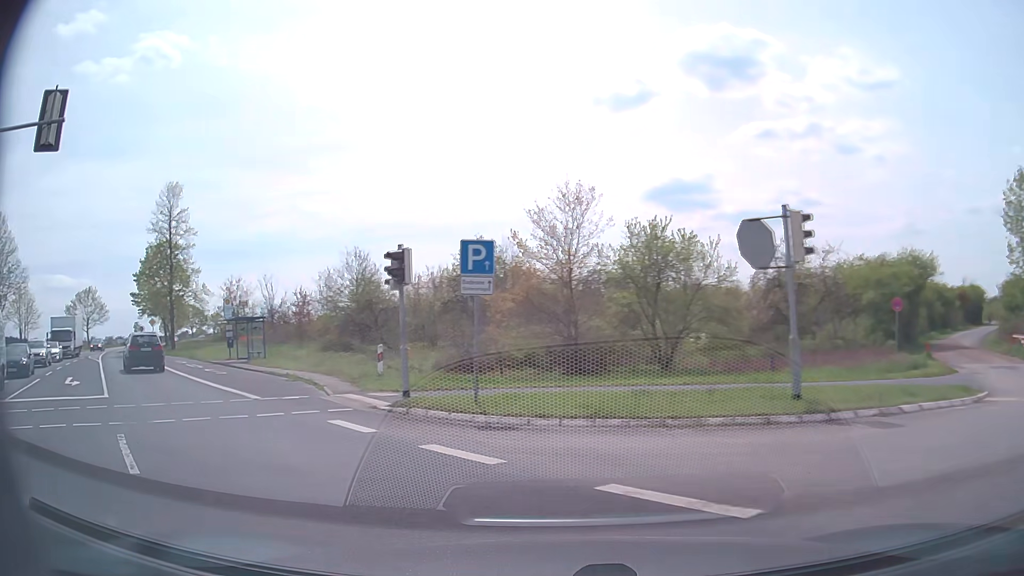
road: secondary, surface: asphalt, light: Day
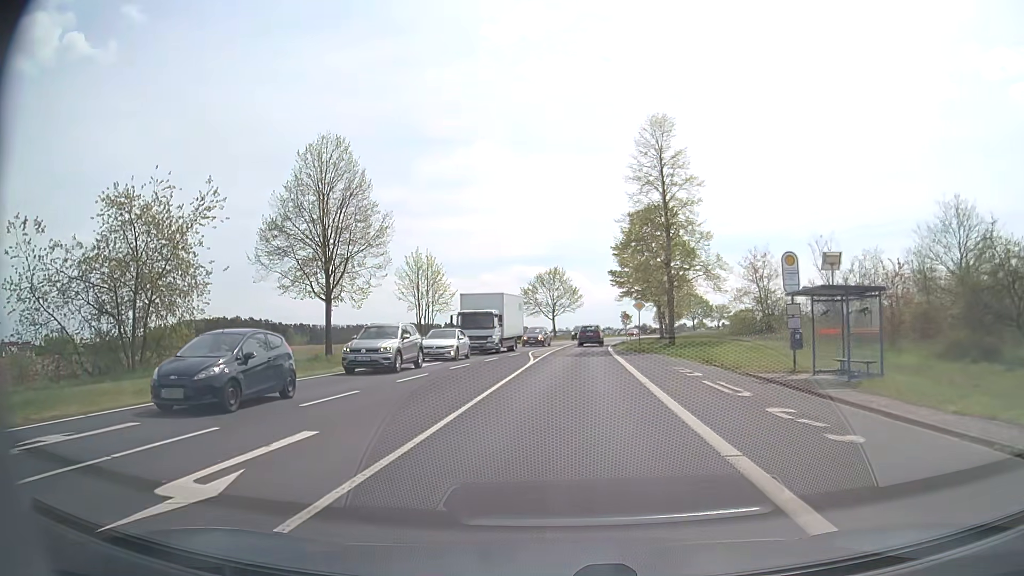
(-10.0, +16.9) m; -43°
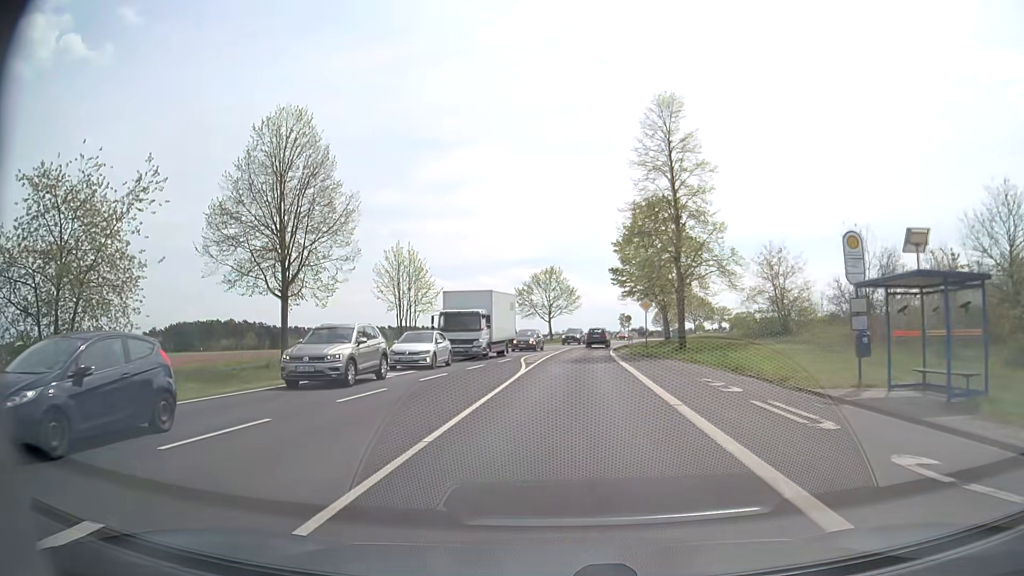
(0.0, +4.9) m; 0°
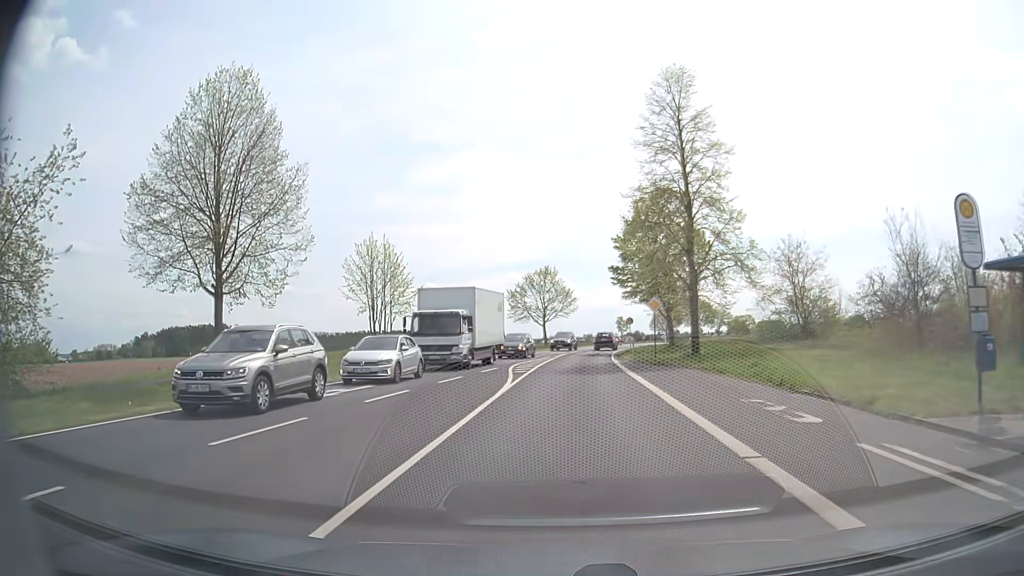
(0.0, +5.2) m; 0°
(0, +10) (0, +20) (+1, +30) (+2, +40) (+2, +50) (+4, +60) (+5, +70) (+7, +80) (+9, +89) (+12, +99) m
